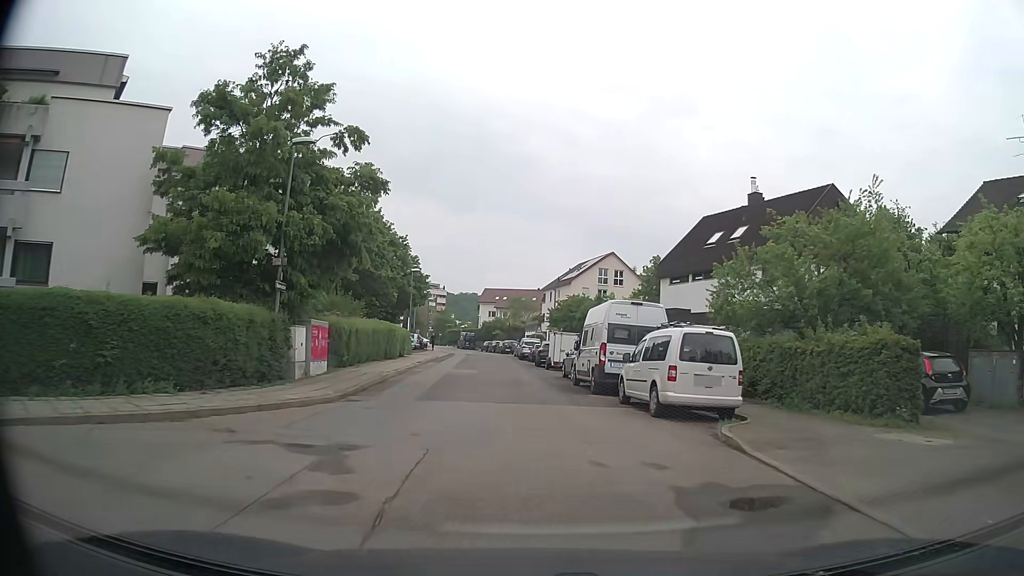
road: residential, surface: asphalt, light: Day
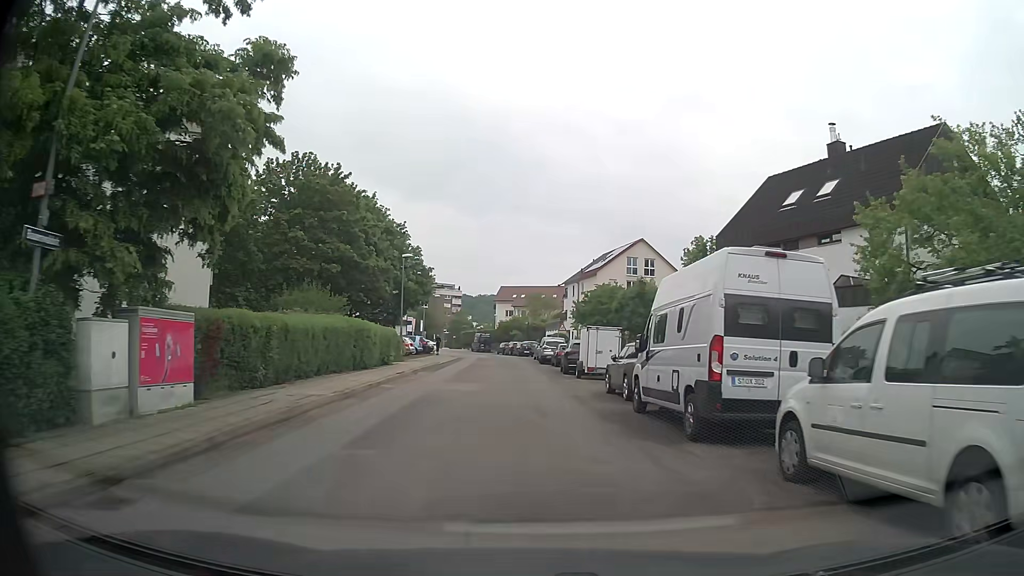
(0.0, +10.2) m; -1°
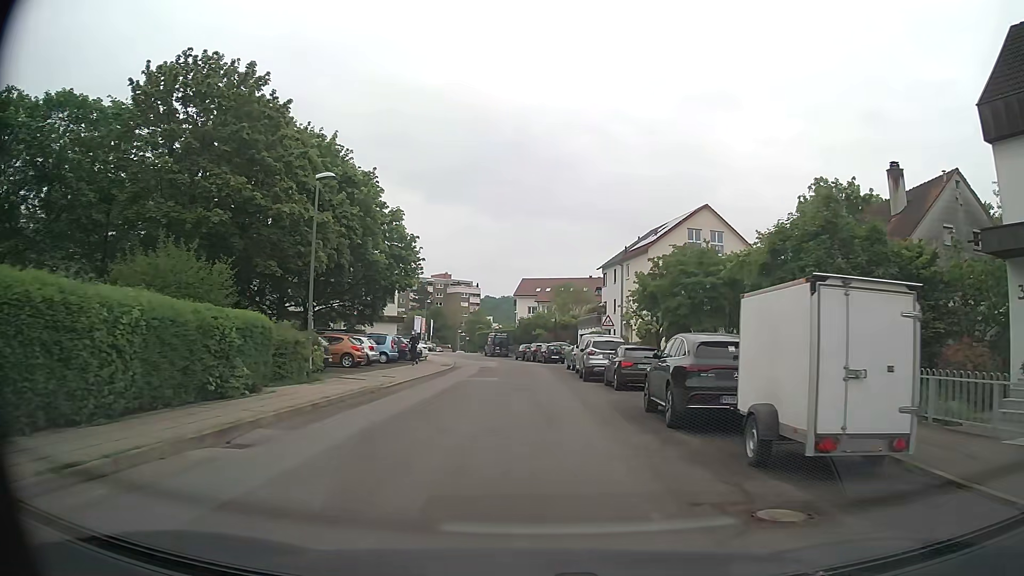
(-0.4, +20.1) m; -2°
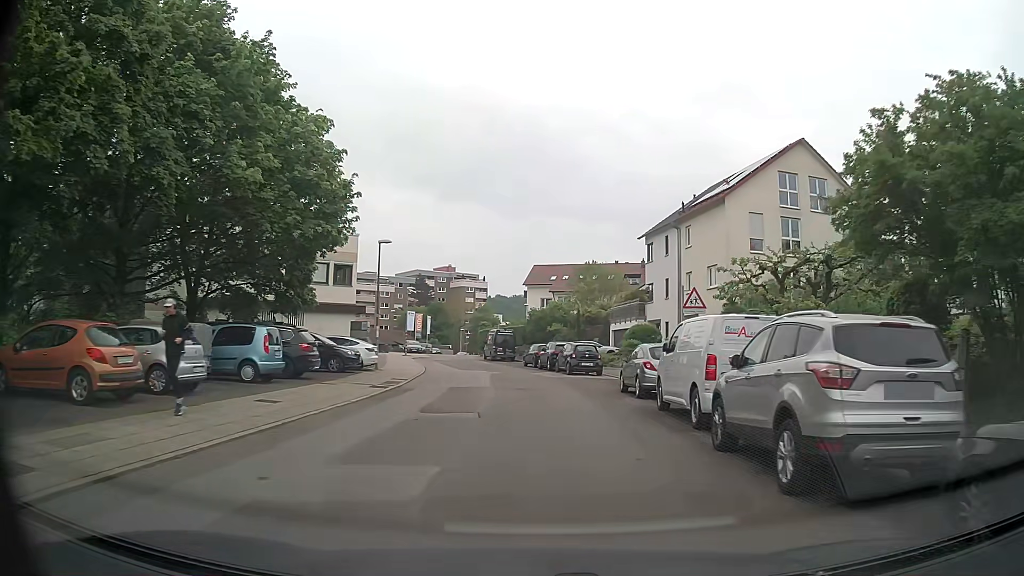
(-0.1, +19.9) m; -1°
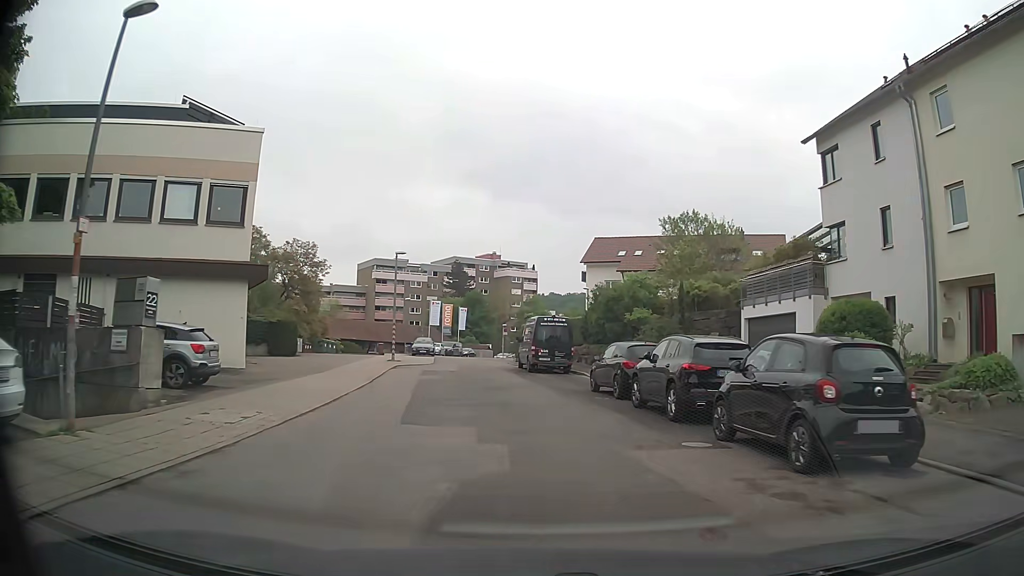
(-0.6, +24.3) m; -5°
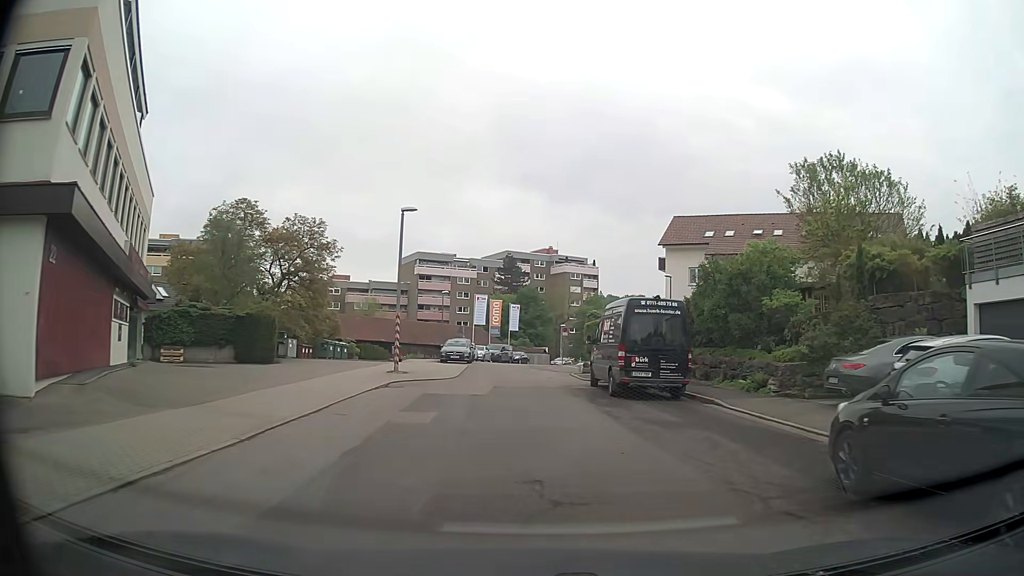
(-0.6, +13.6) m; -4°
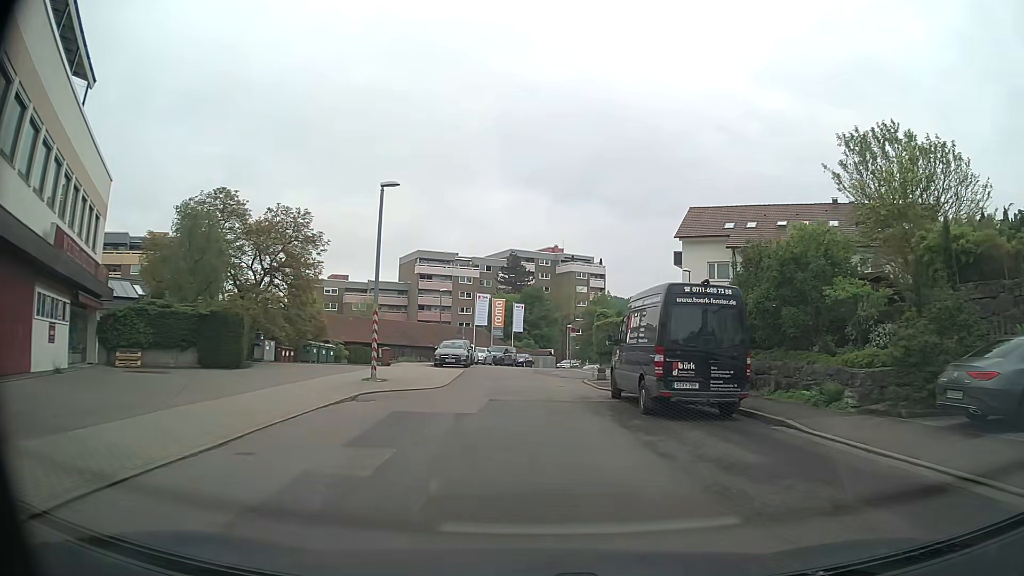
(-0.1, +4.5) m; -1°
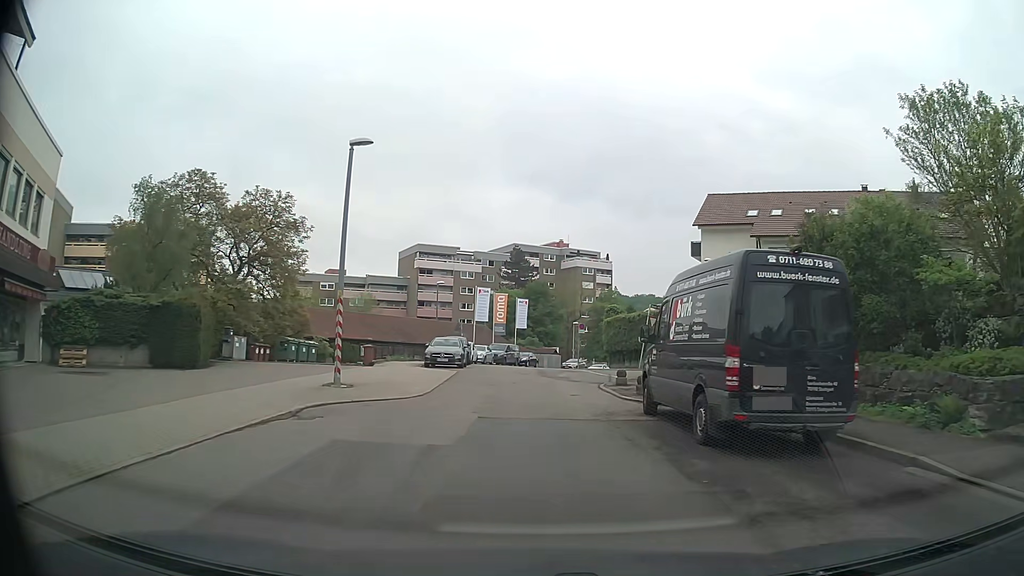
(-0.1, +4.5) m; -1°
(0, +10) (0, +20) (0, +30) (0, +40) (+1, +50) (+3, +60) (+6, +69) (+9, +79) (+13, +88) (+17, +97) m
